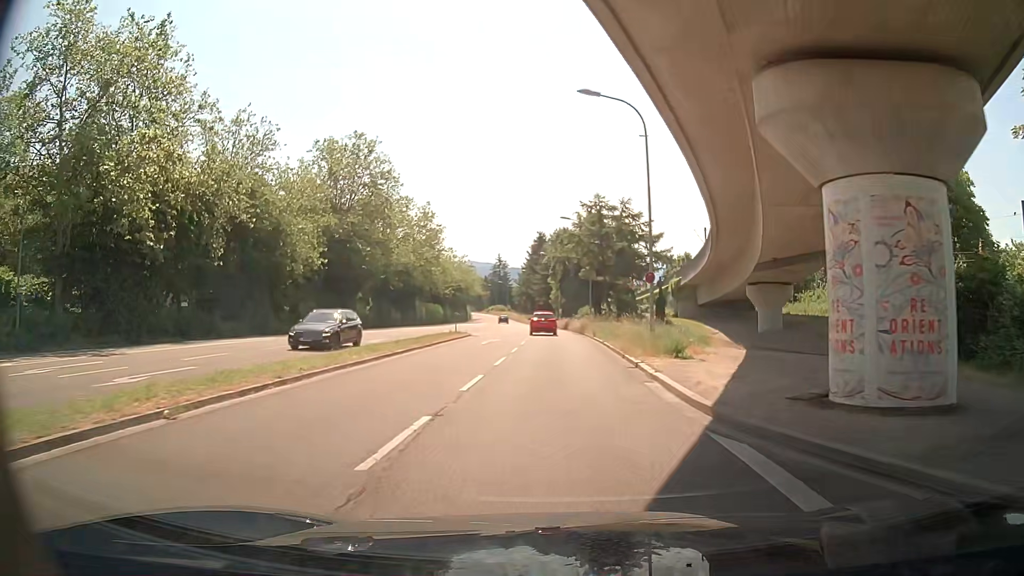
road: tertiary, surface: asphalt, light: Day
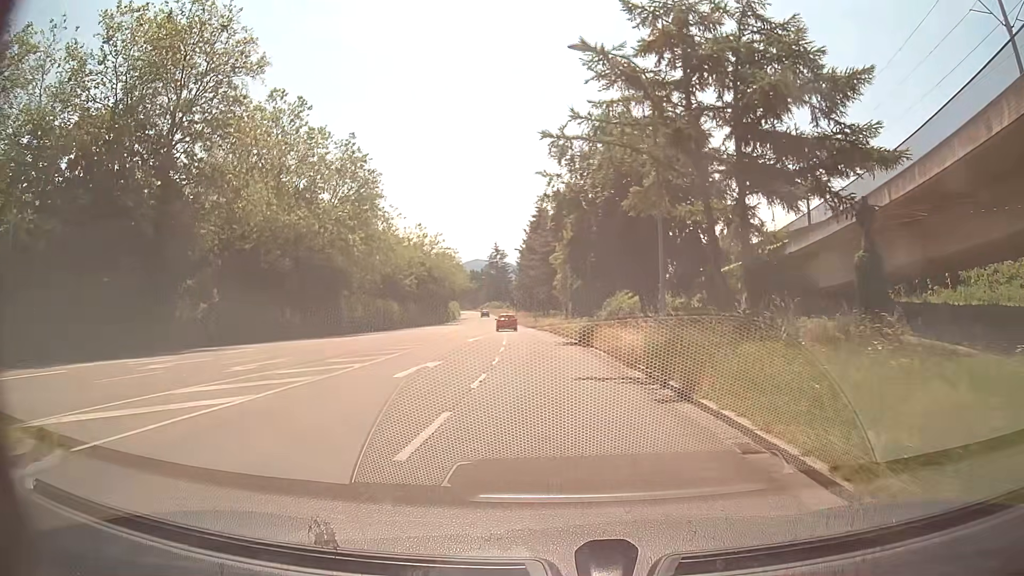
(+0.2, +35.7) m; 0°
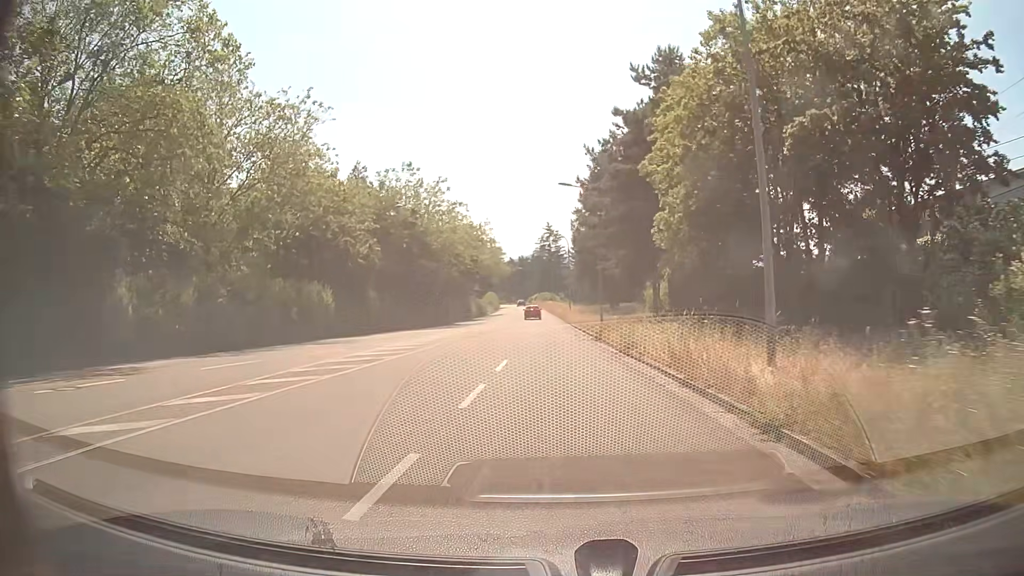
(-1.4, +38.9) m; -5°
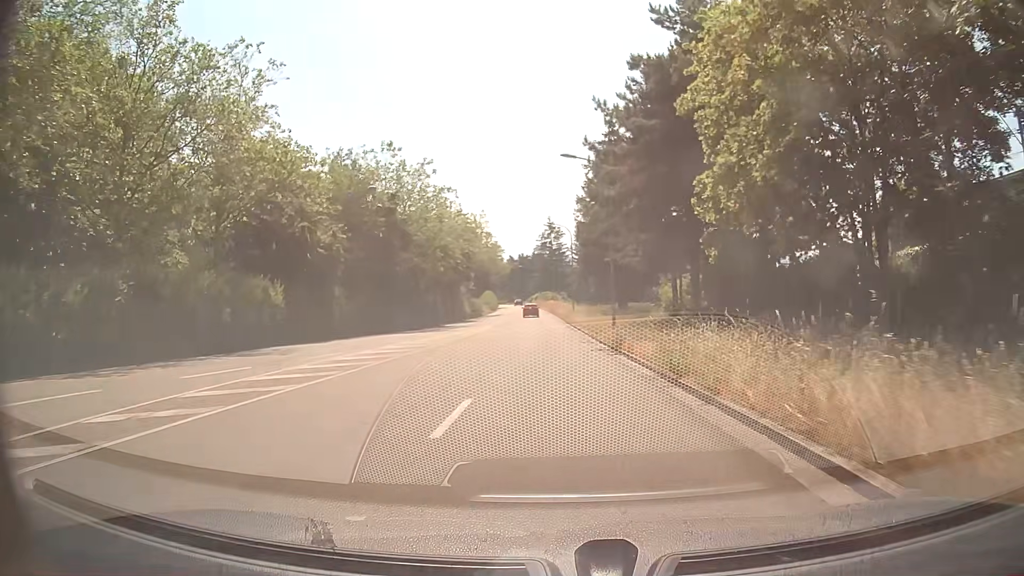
(+0.1, +8.0) m; +1°
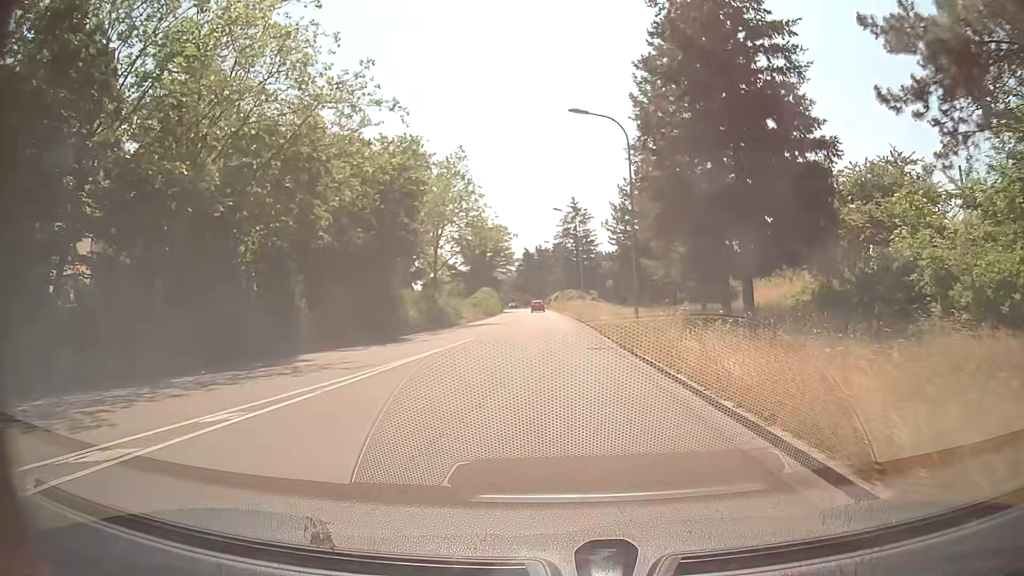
(-1.3, +38.0) m; -3°
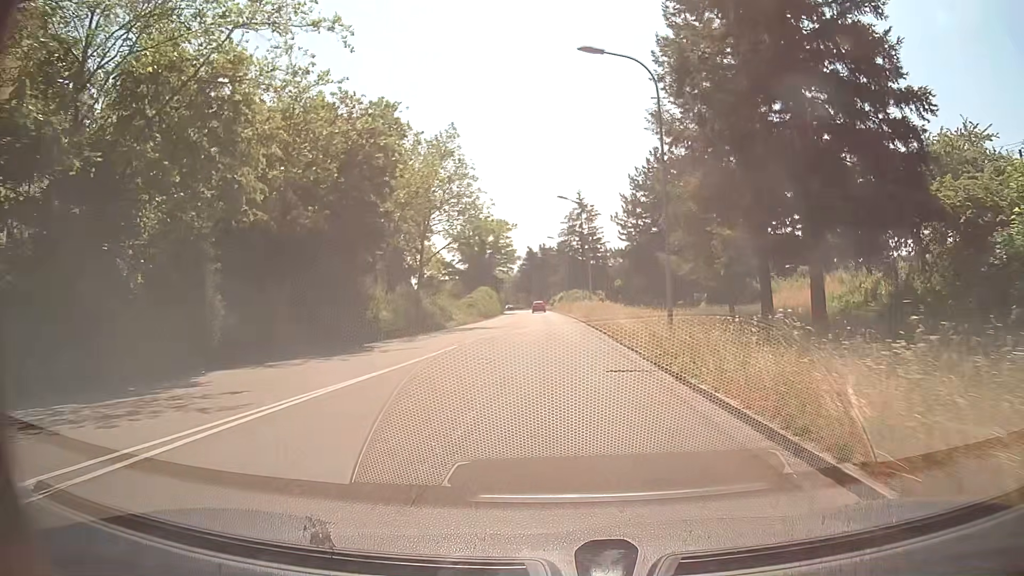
(0.0, +7.0) m; 0°
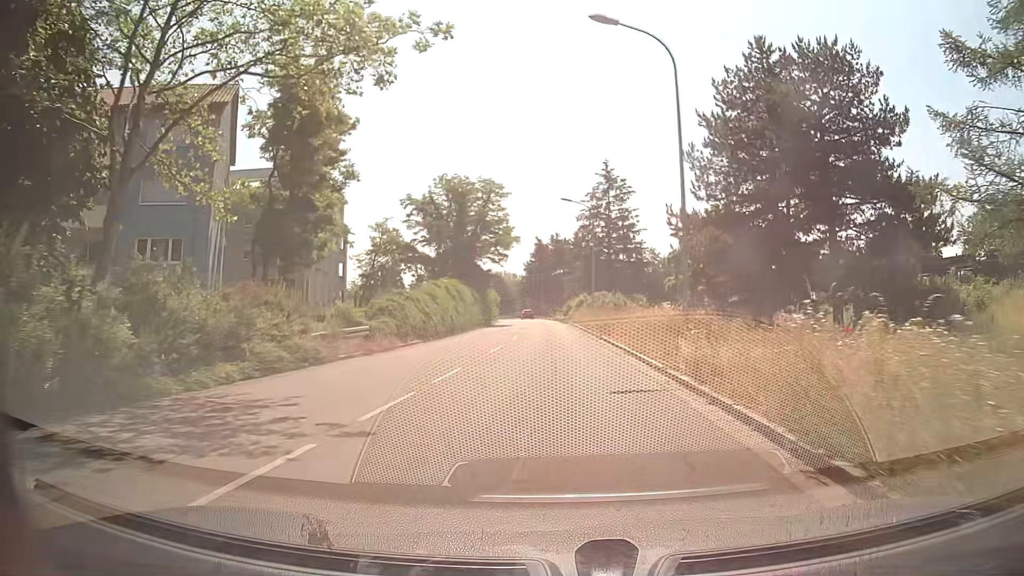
(-0.4, +34.0) m; -1°
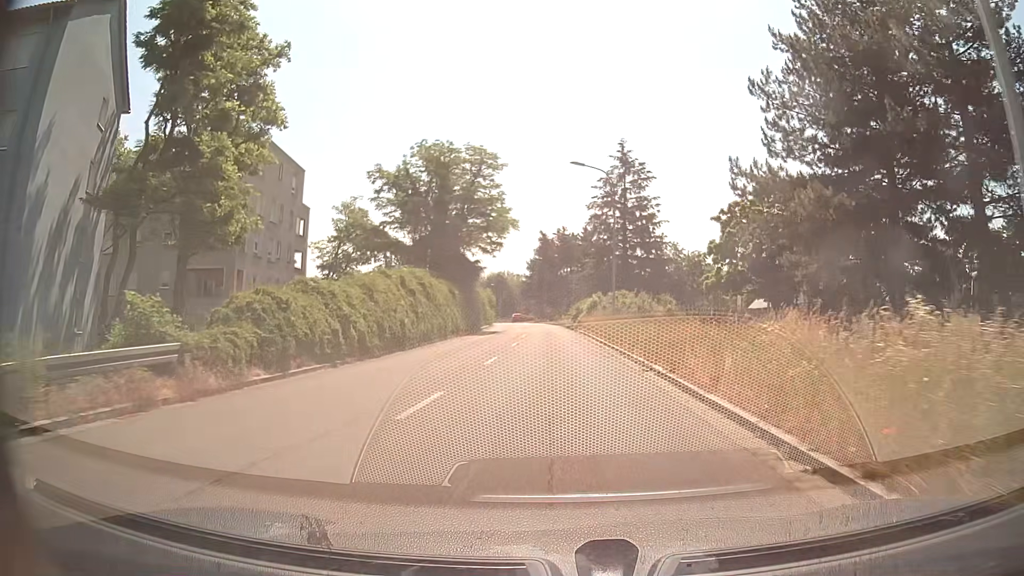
(0.0, +13.2) m; -1°
